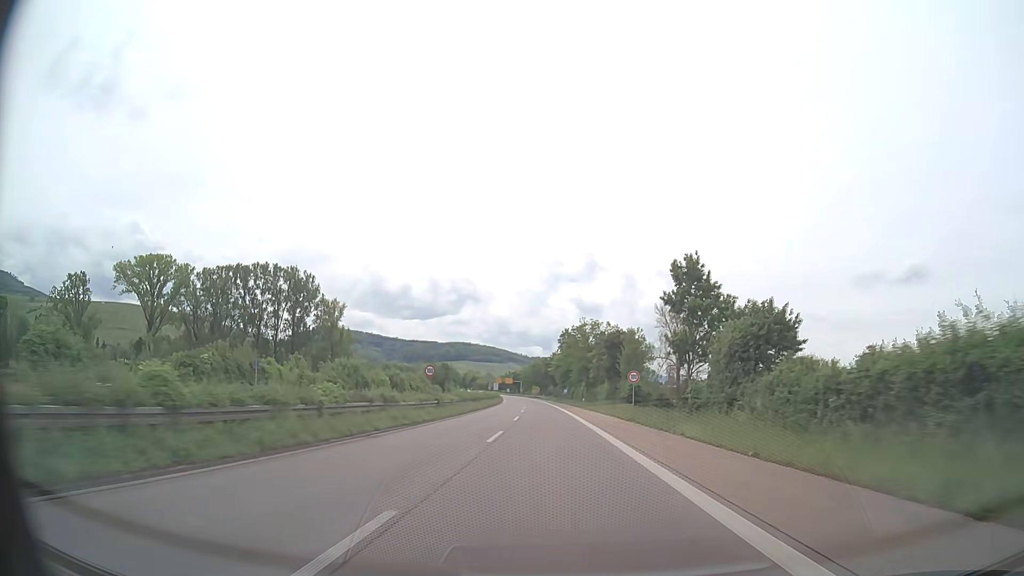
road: trunk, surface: asphalt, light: Day
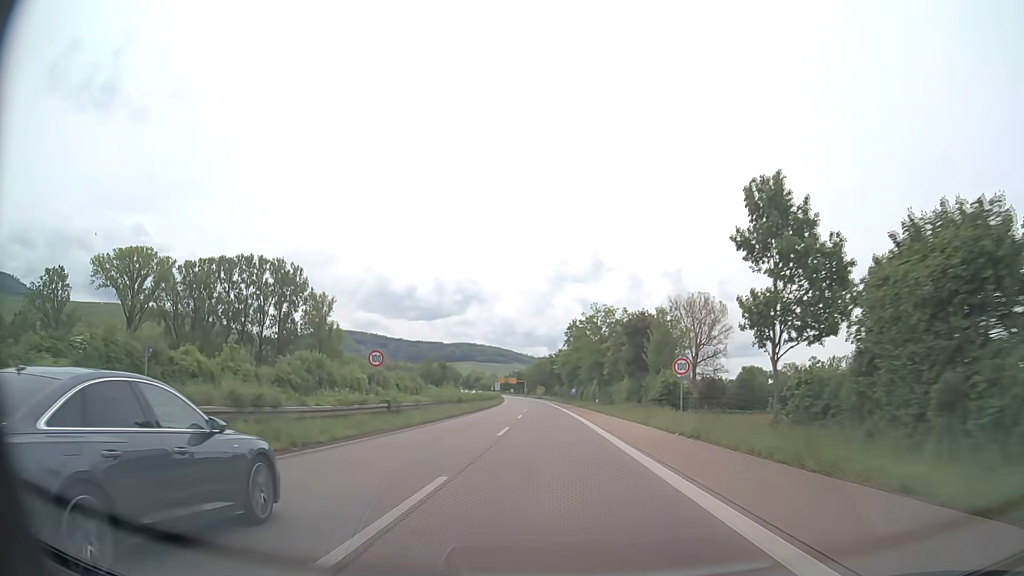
(0.0, +14.4) m; 0°
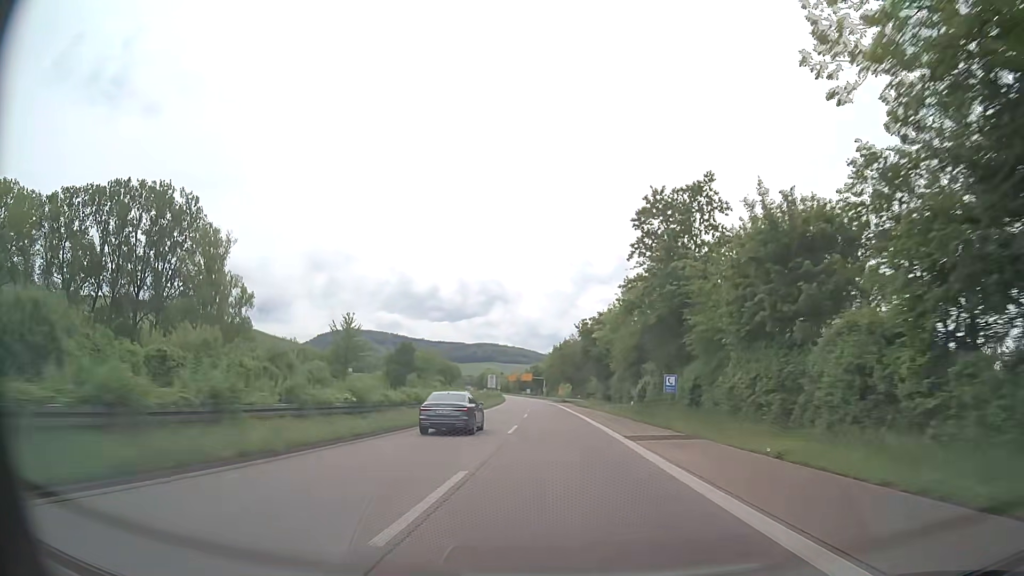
(-1.3, +71.3) m; -2°
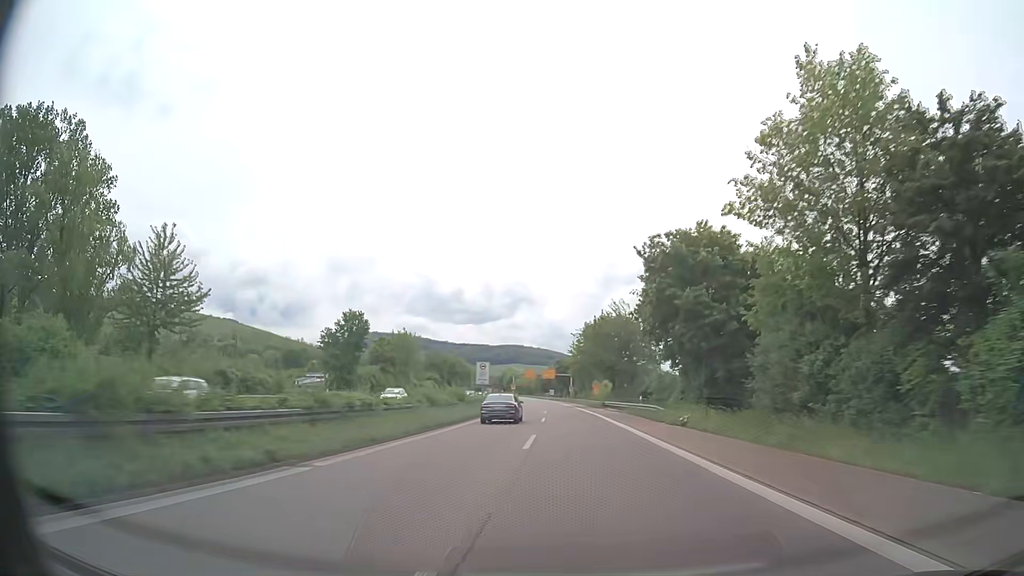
(-0.8, +42.8) m; -2°
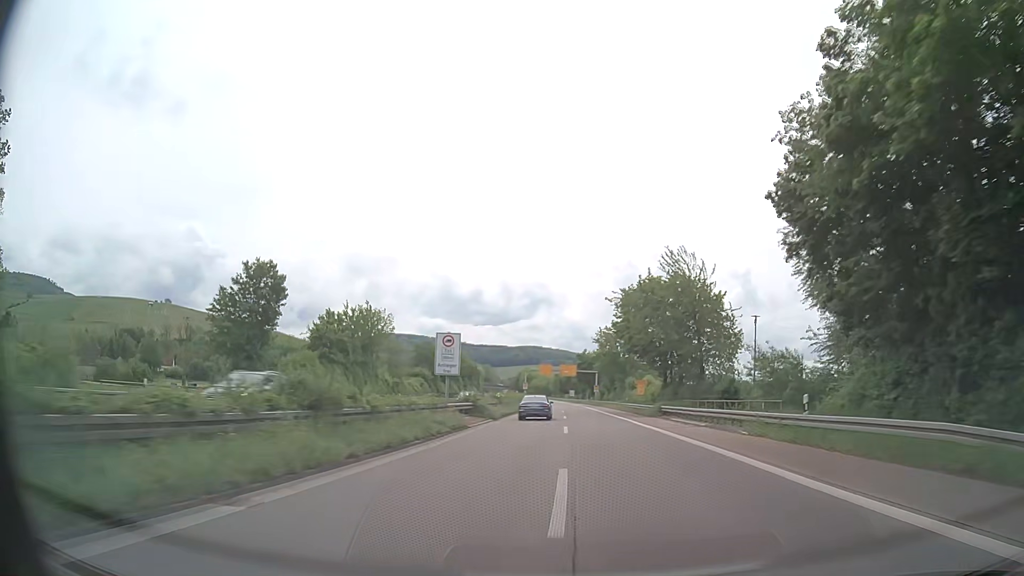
(-0.4, +28.6) m; -1°
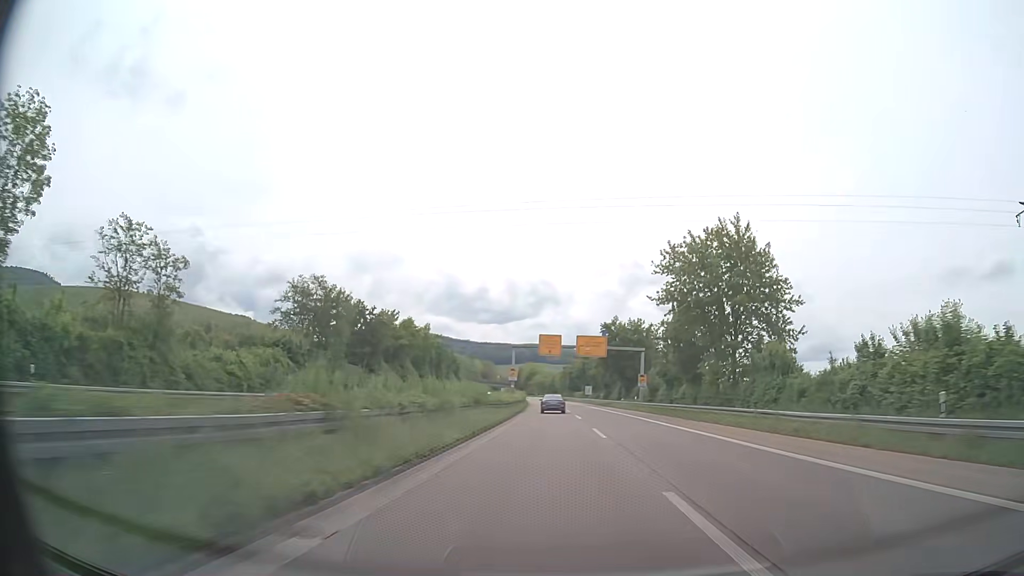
(-0.8, +57.2) m; -1°
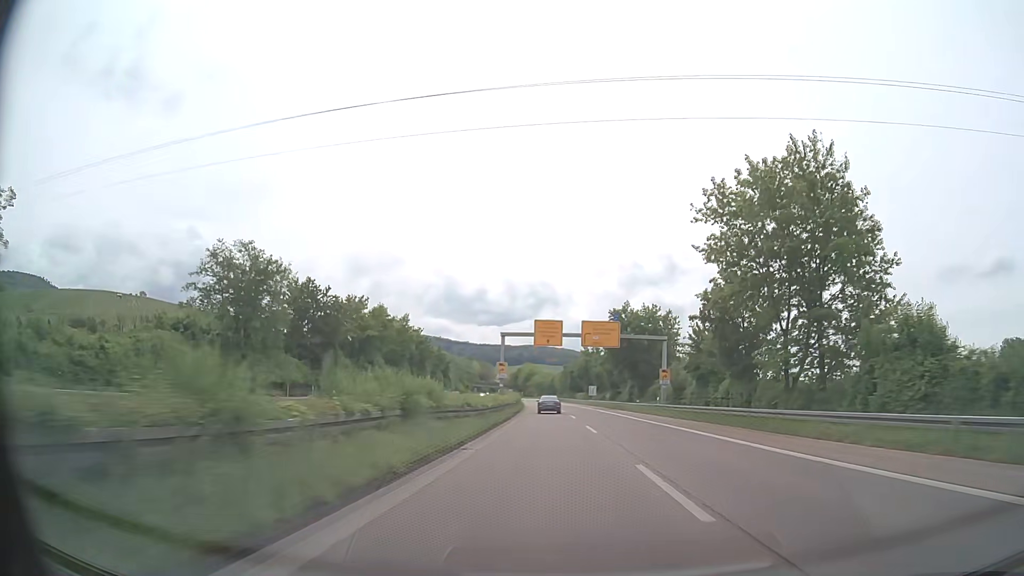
(0.0, +14.3) m; 0°
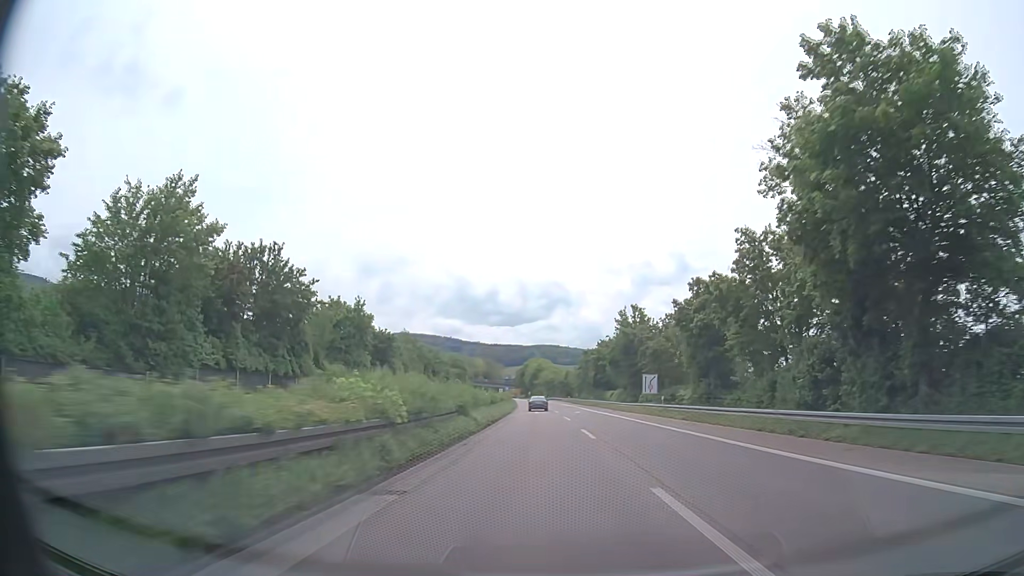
(-0.6, +57.3) m; -1°
(0, +10) (0, +20) (0, +30) (-1, +40) (-1, +50) (-1, +60) (-2, +70) (-2, +80) (-3, +90) (-3, +100) m
